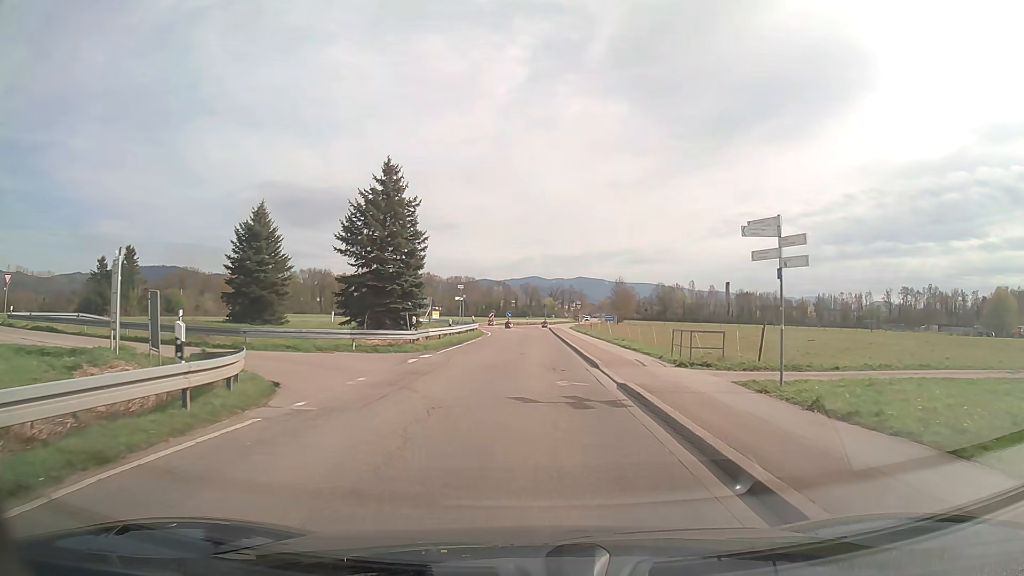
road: tertiary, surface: asphalt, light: Day
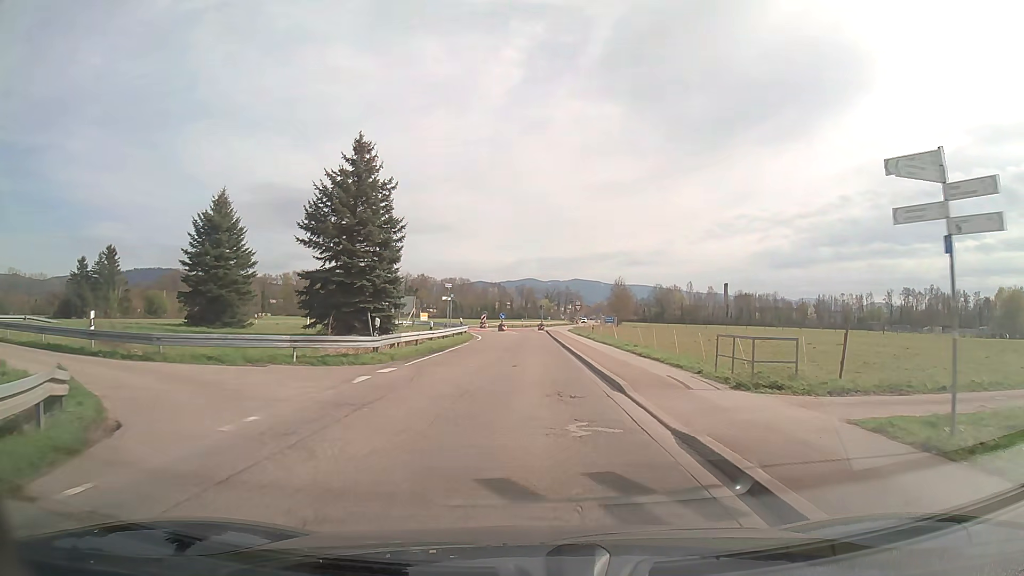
(0.0, +5.8) m; 0°
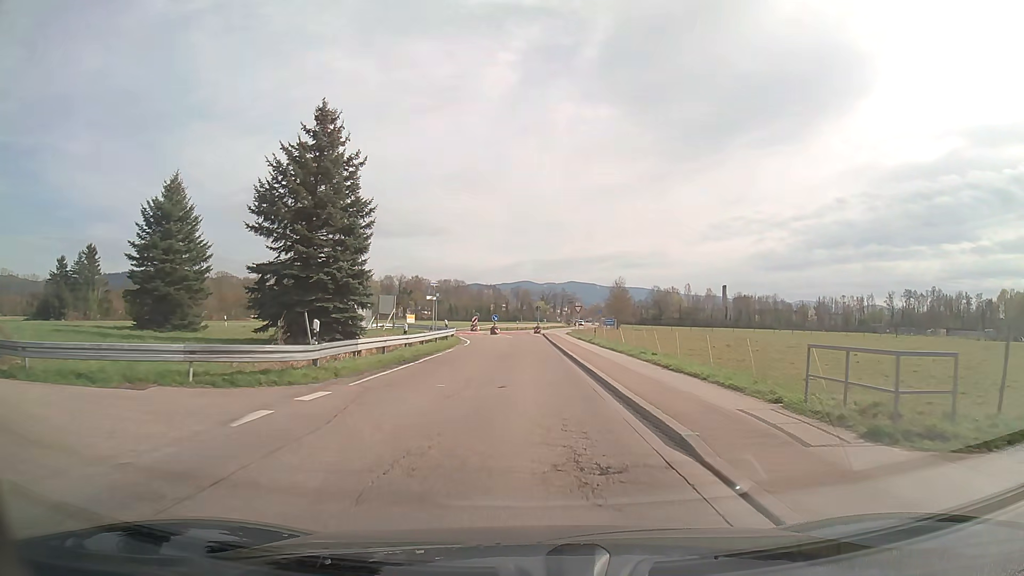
(0.0, +5.8) m; +1°
(0, +10) (0, +20) (0, +30) (0, +40) (0, +50) (-1, +60) (-2, +70) (-1, +80) (+2, +89) (+4, +99) m
